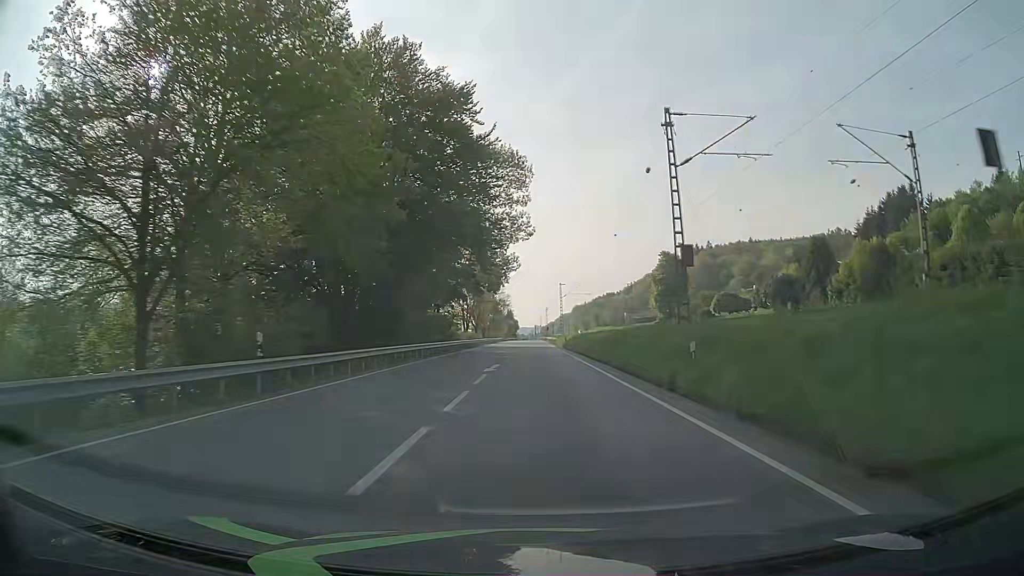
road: primary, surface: asphalt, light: Day
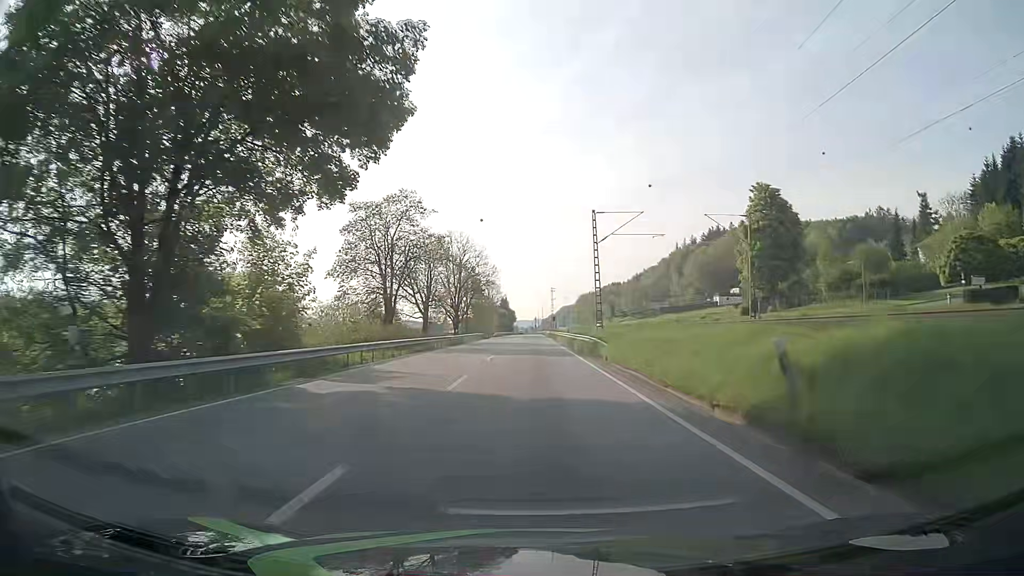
(+0.1, +59.7) m; 0°
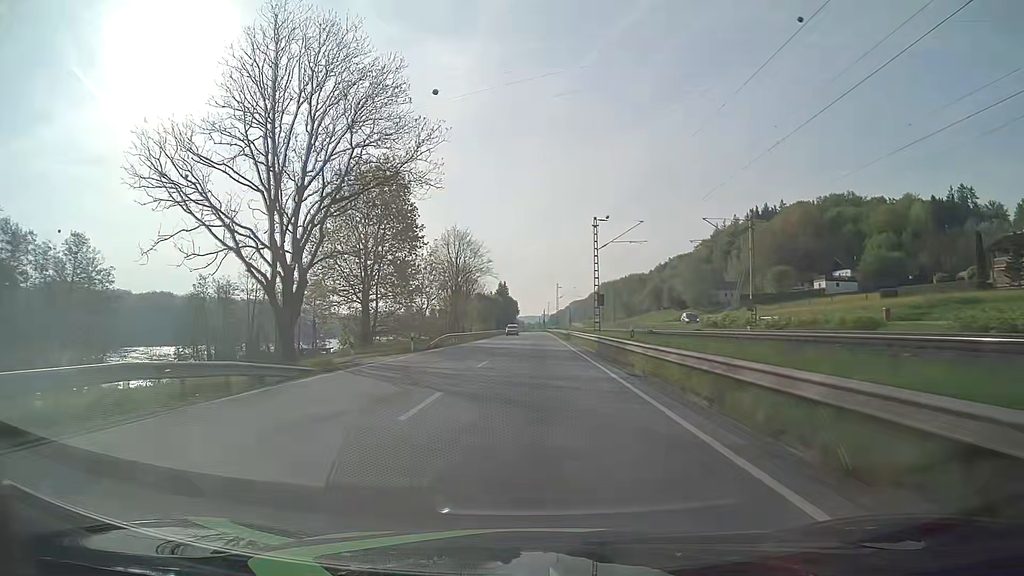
(-0.3, +79.0) m; -1°
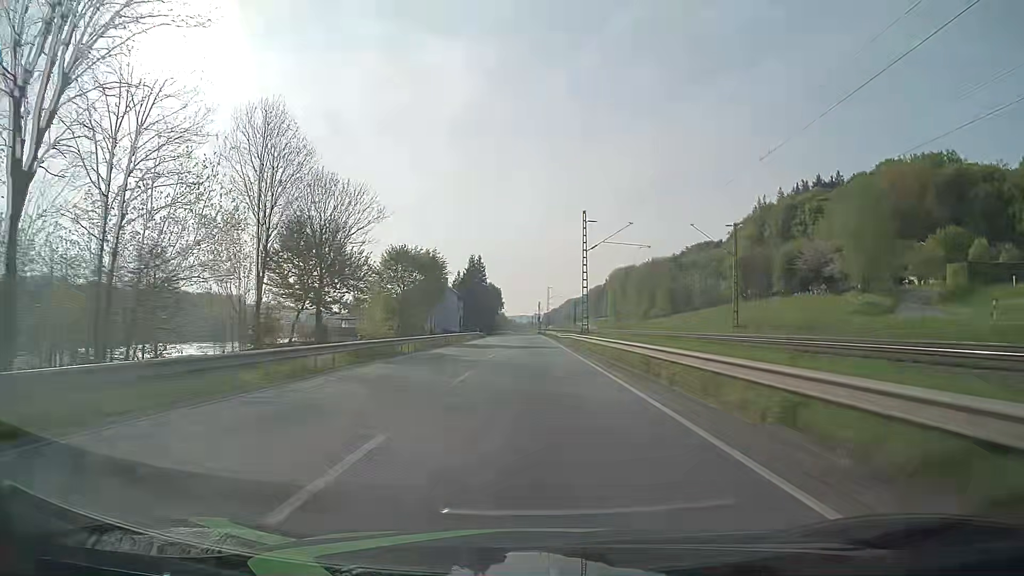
(+0.4, +79.0) m; +1°
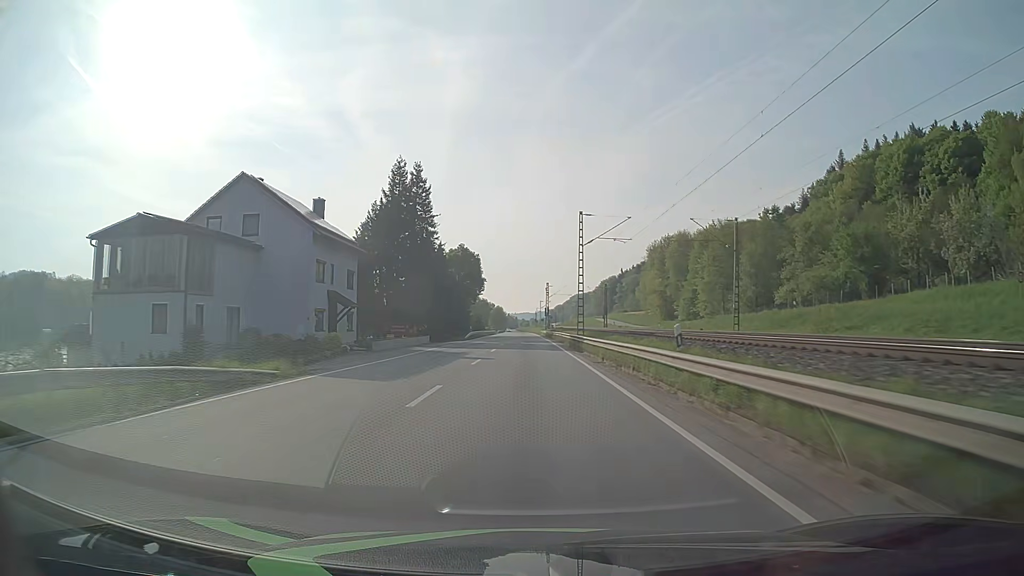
(-0.2, +79.0) m; 0°
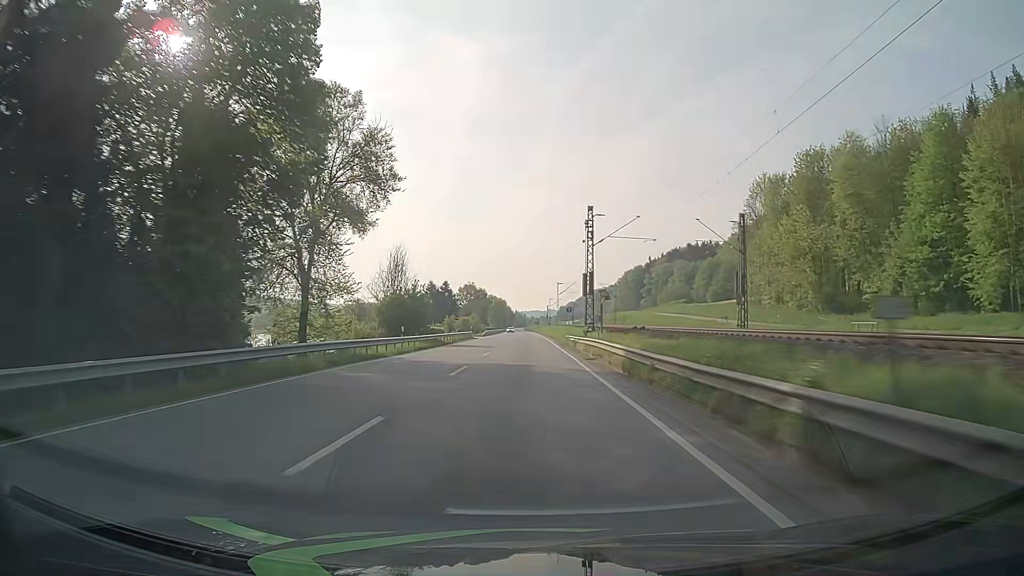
(-0.6, +79.1) m; -1°
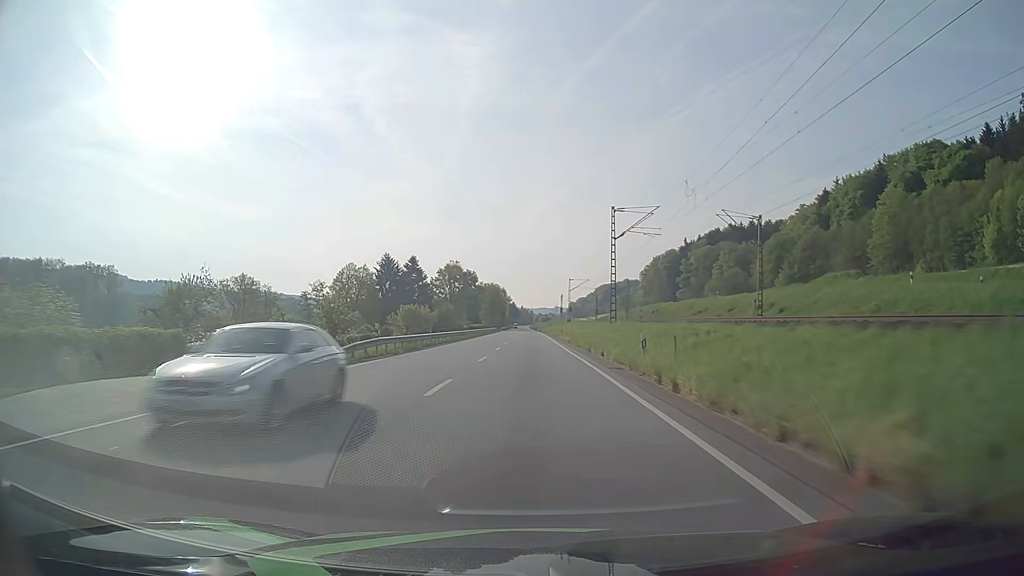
(-0.8, +79.3) m; -1°
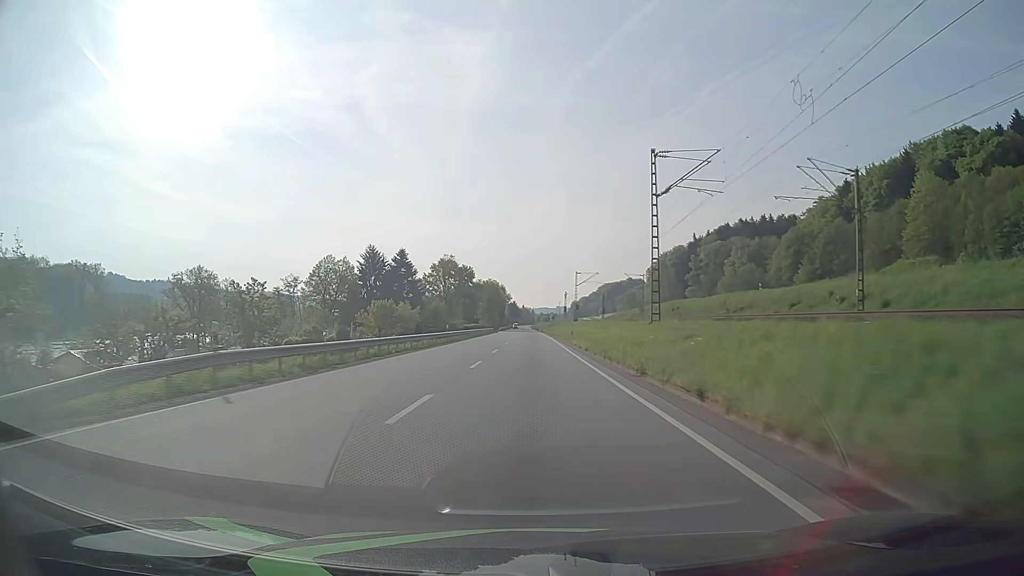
(0.0, +15.9) m; 0°
(0, +10) (0, +20) (0, +30) (0, +40) (0, +50) (0, +60) (0, +70) (0, +80) (0, +90) (0, +100) m
